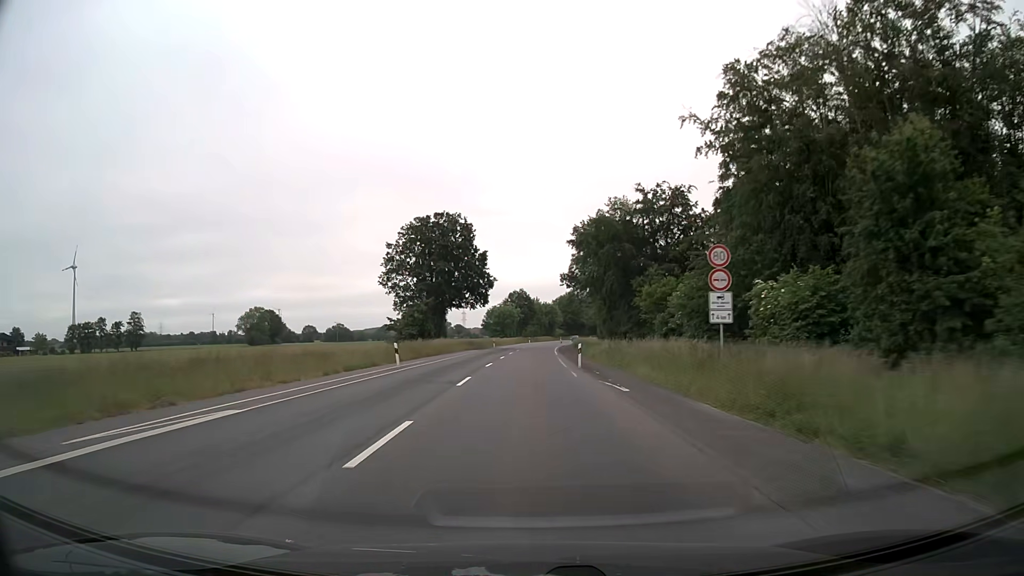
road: secondary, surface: asphalt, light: Day
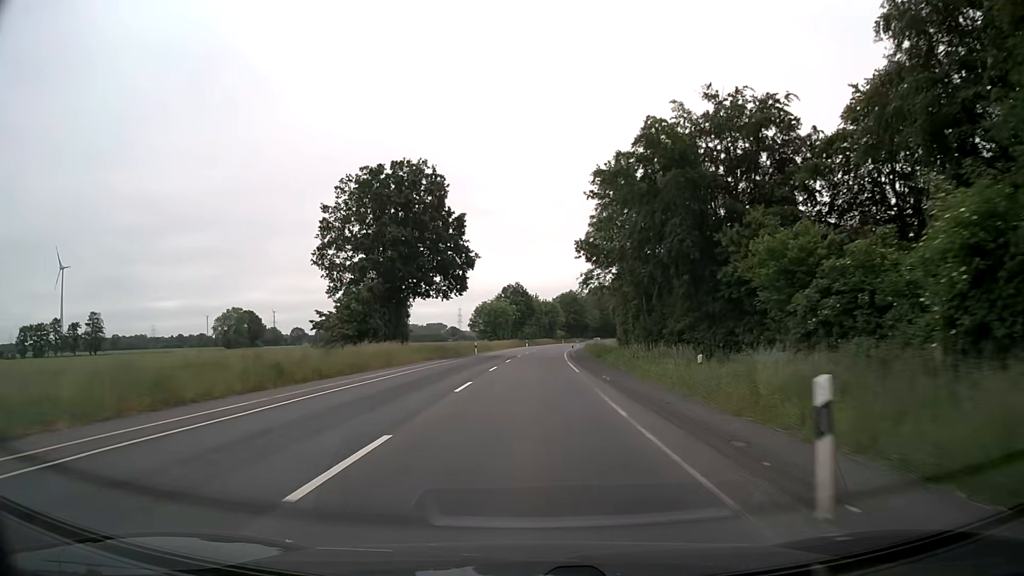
(0.0, +25.3) m; 0°
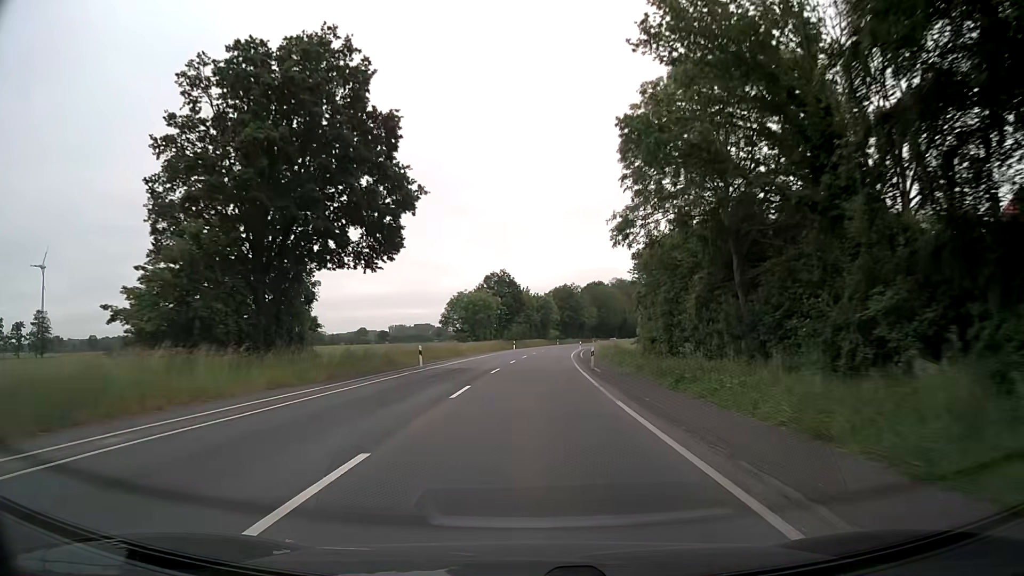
(+0.1, +25.3) m; +1°
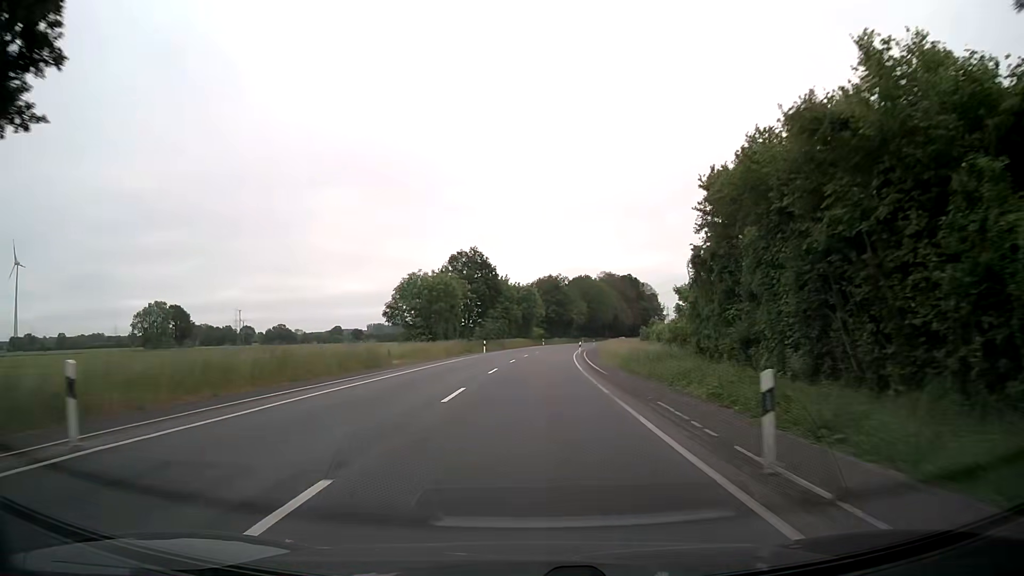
(+0.3, +25.3) m; +1°
(0, +10) (0, +20) (+1, +30) (+1, +40) (+2, +50) (+2, +60) (+3, +70) (+4, +80) (+6, +90) (+7, +100) m
